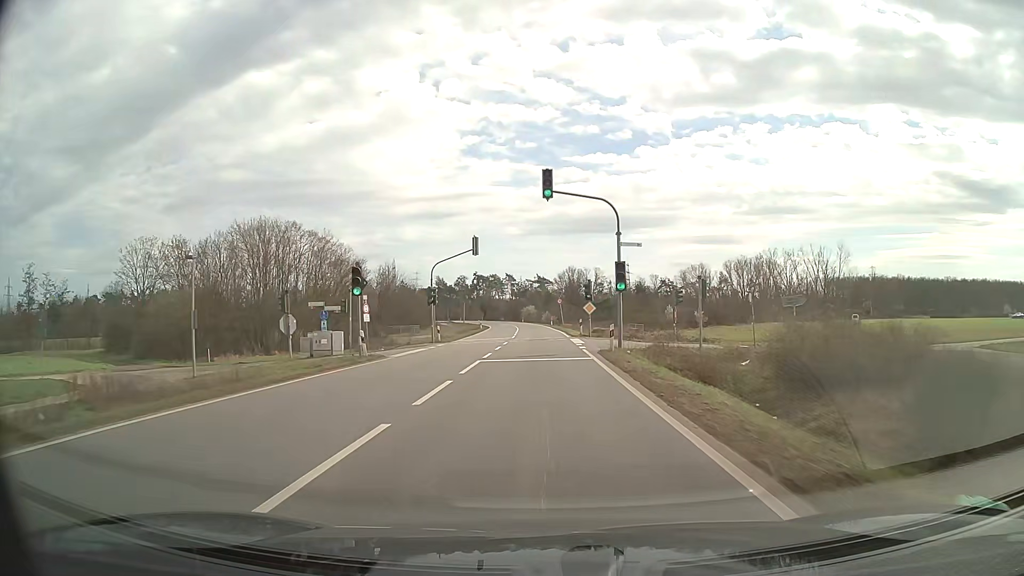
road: primary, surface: asphalt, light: Day
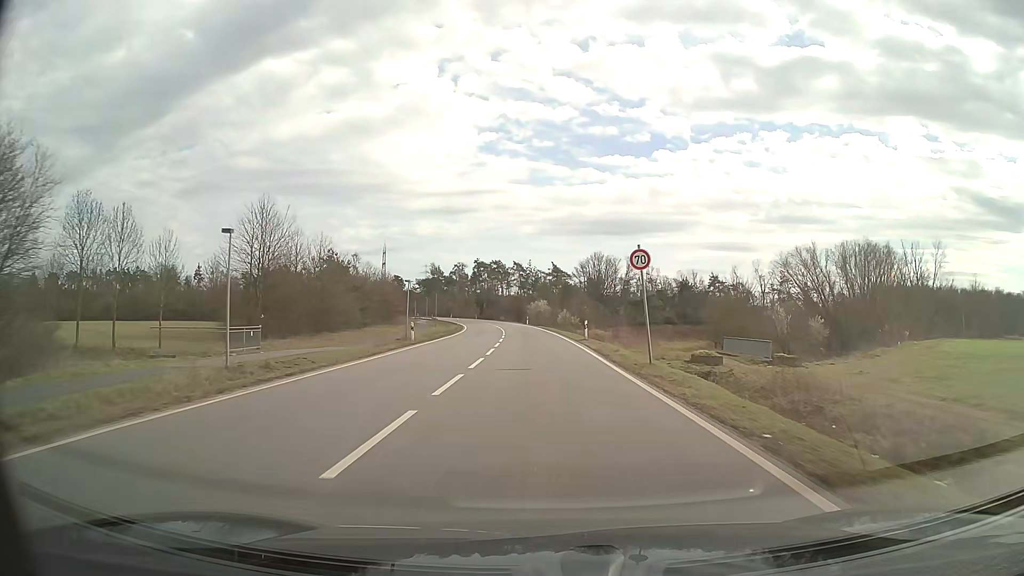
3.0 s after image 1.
(-0.3, +53.7) m; -1°
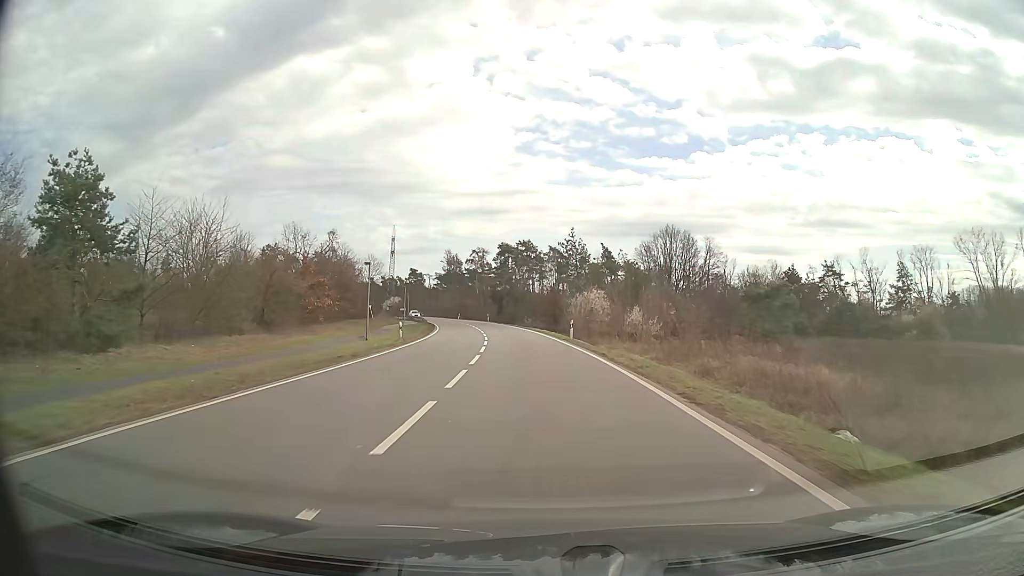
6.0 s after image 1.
(-1.3, +53.6) m; -3°
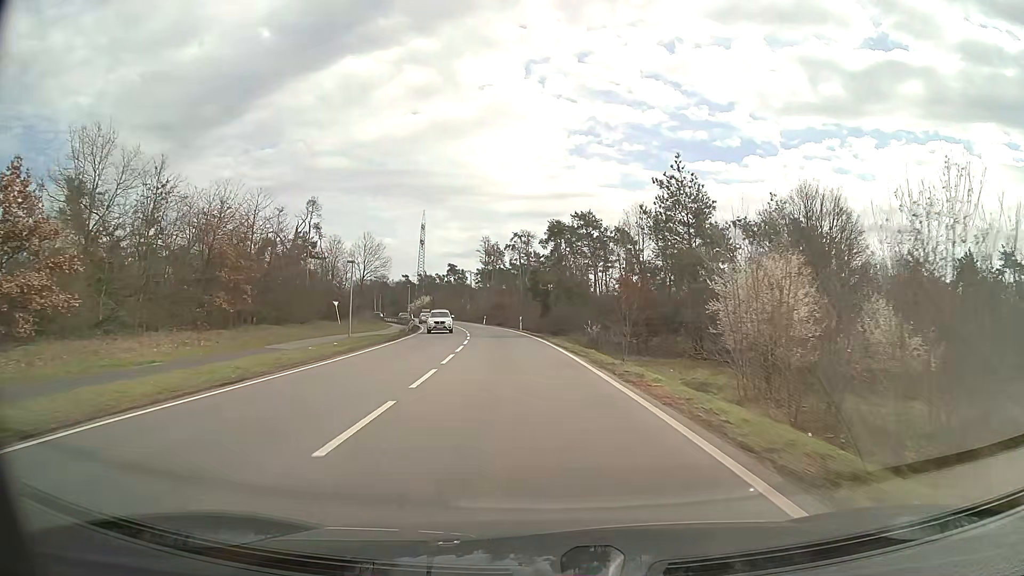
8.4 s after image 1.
(-1.5, +42.9) m; -5°
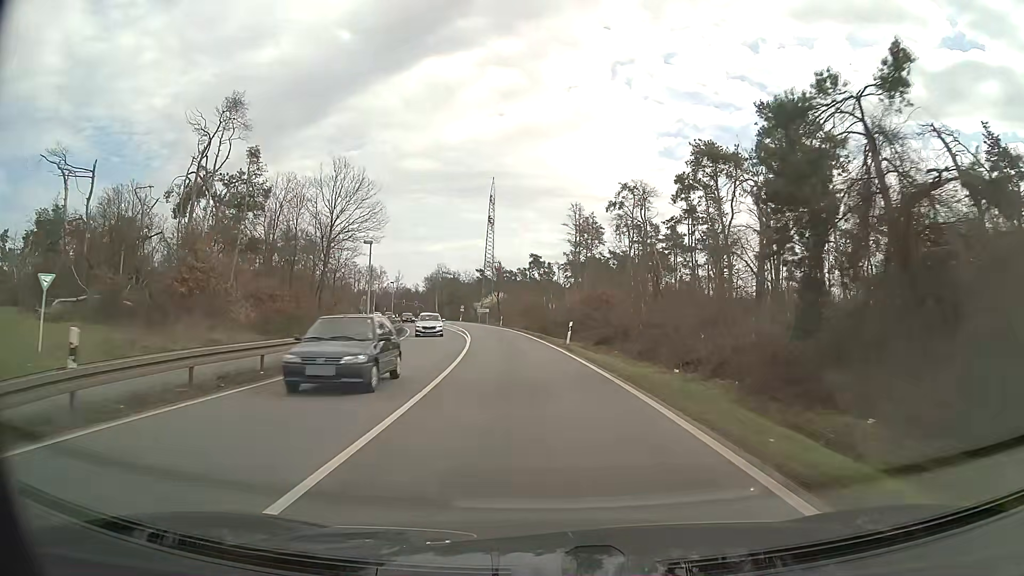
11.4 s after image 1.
(-4.0, +53.5) m; -8°
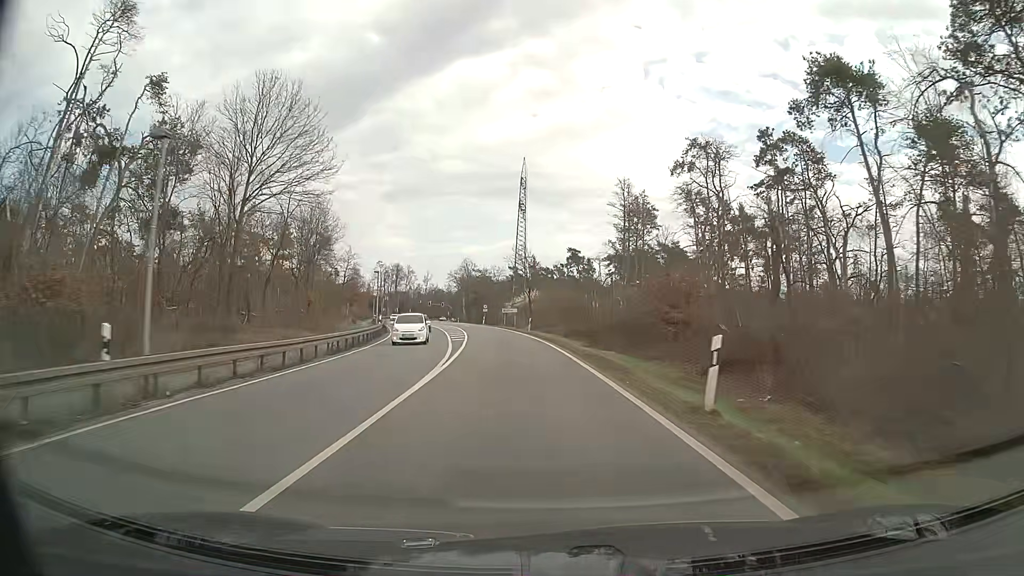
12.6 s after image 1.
(-0.5, +21.5) m; -3°
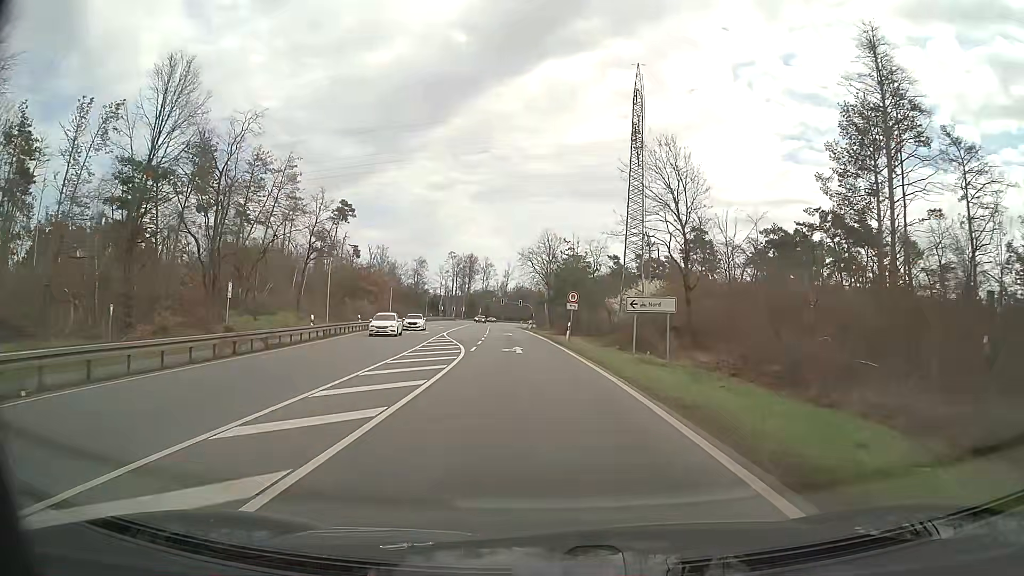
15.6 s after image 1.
(-4.1, +53.7) m; -8°
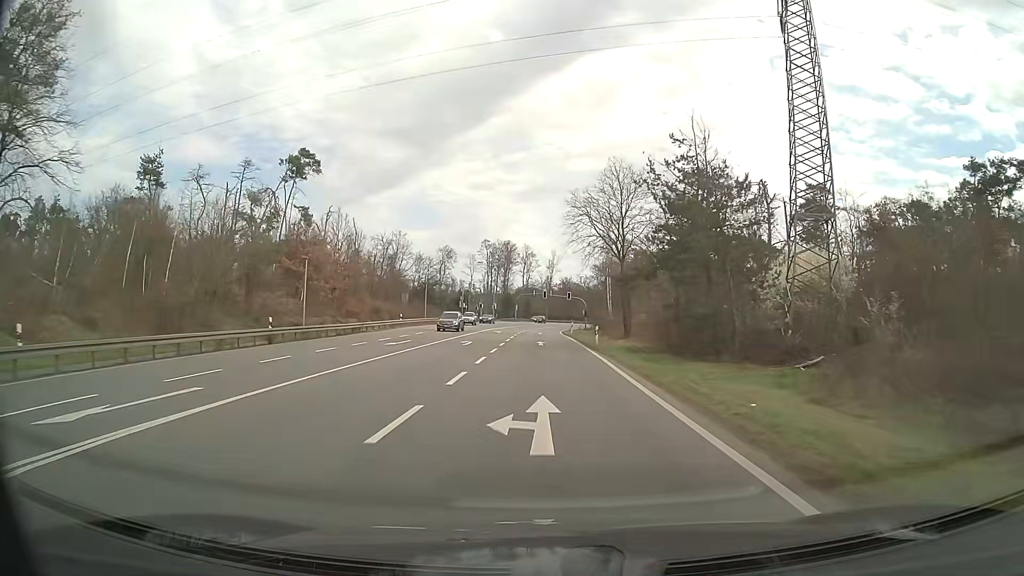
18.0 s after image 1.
(-1.8, +43.2) m; -4°
(0, +10) (0, +20) (0, +30) (0, +40) (0, +50) (0, +60) (0, +70) (0, +80) (+1, +90) (+2, +100) m
